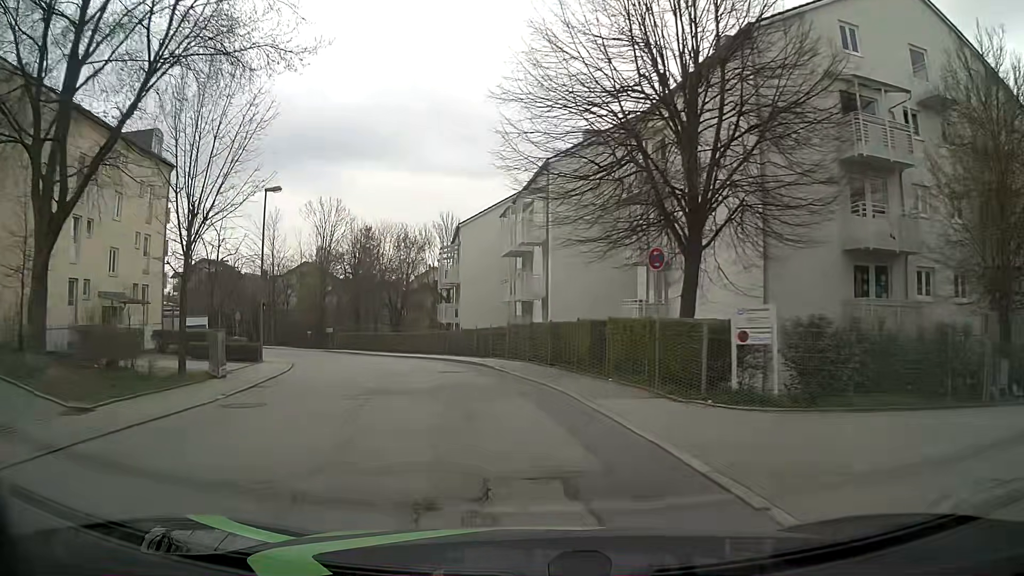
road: residential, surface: asphalt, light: Day
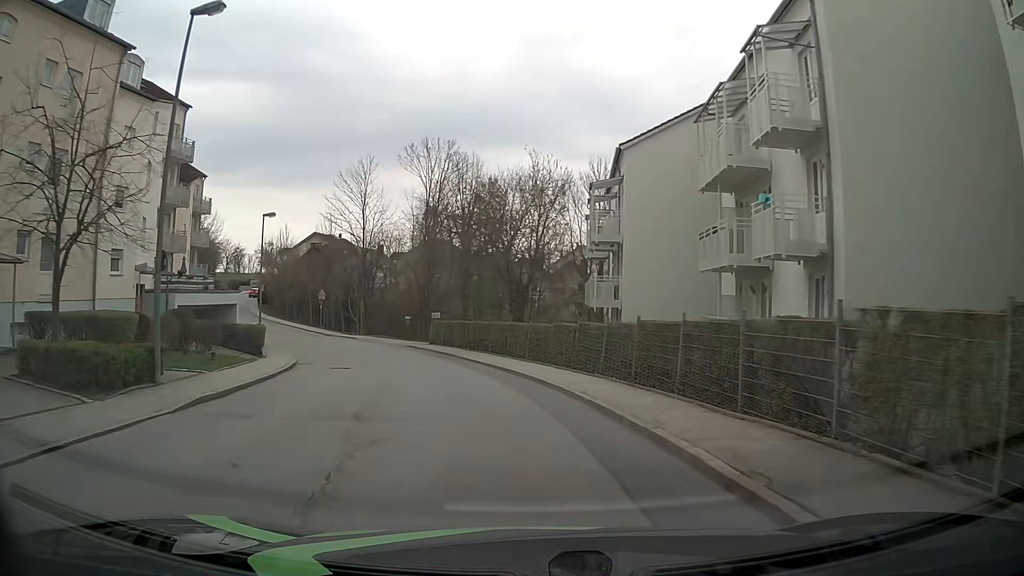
(-2.8, +18.7) m; -15°
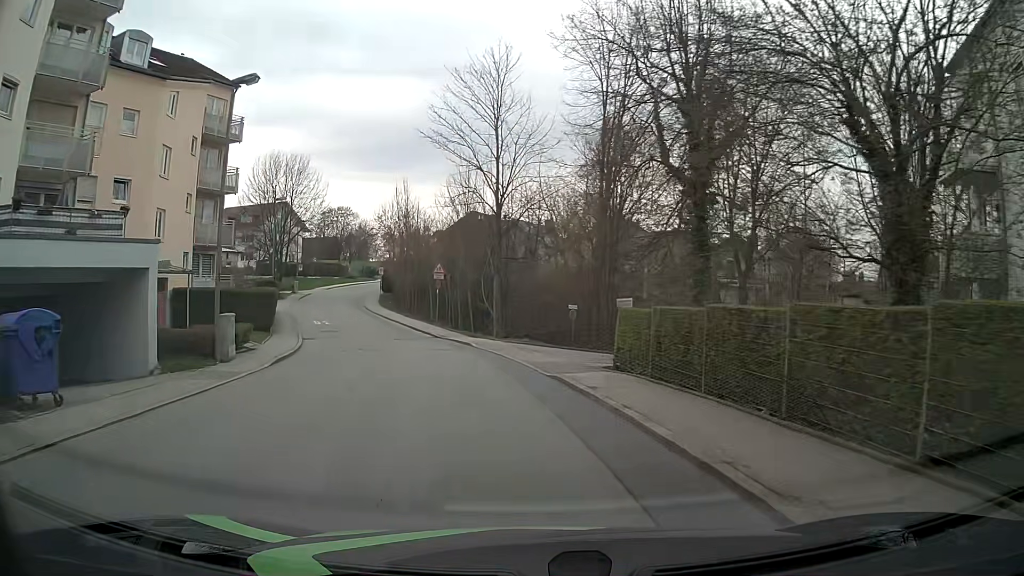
(-2.7, +23.5) m; -15°
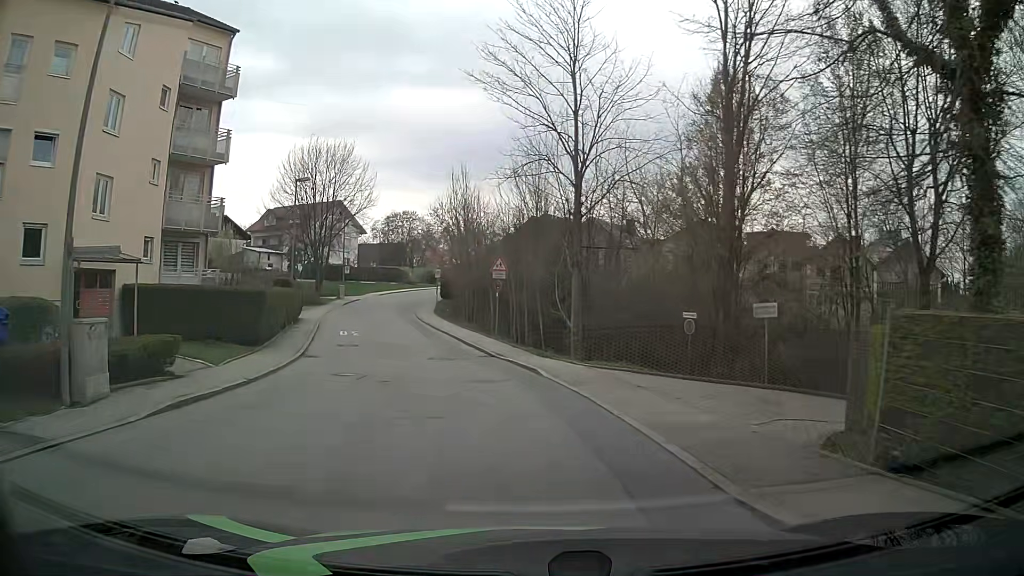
(-0.3, +9.2) m; -5°
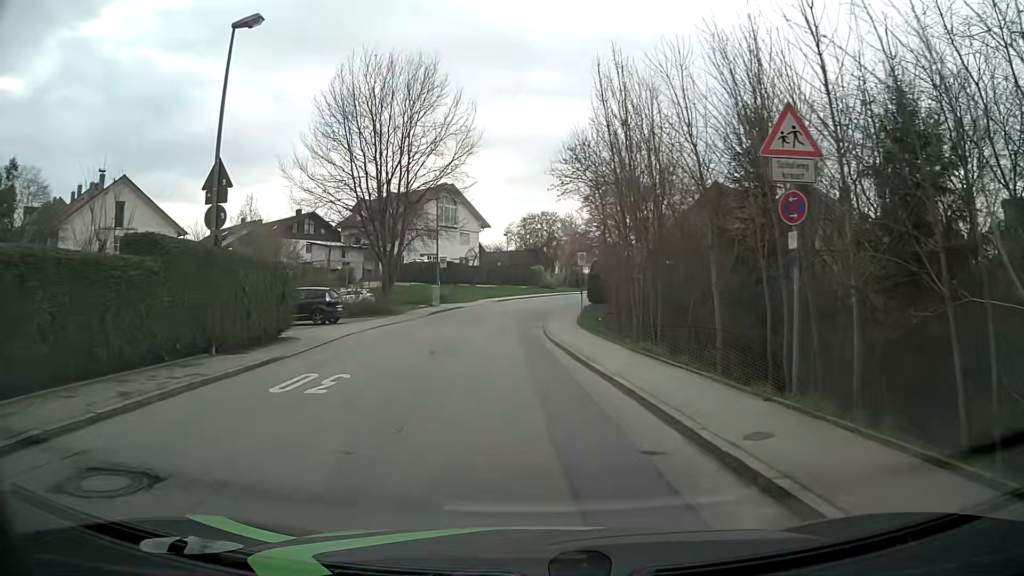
(-2.7, +22.3) m; -12°
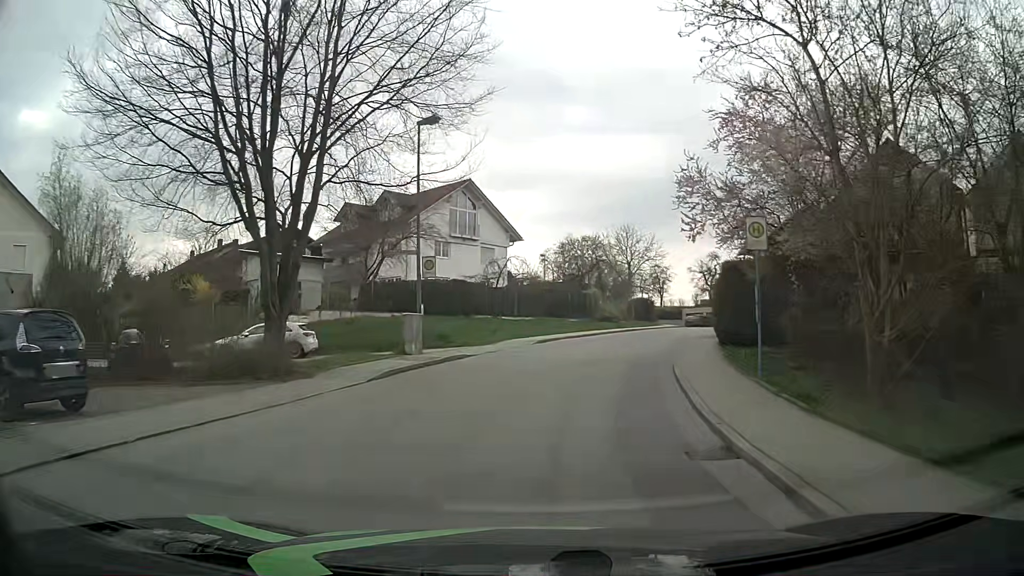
(-1.4, +21.3) m; -5°
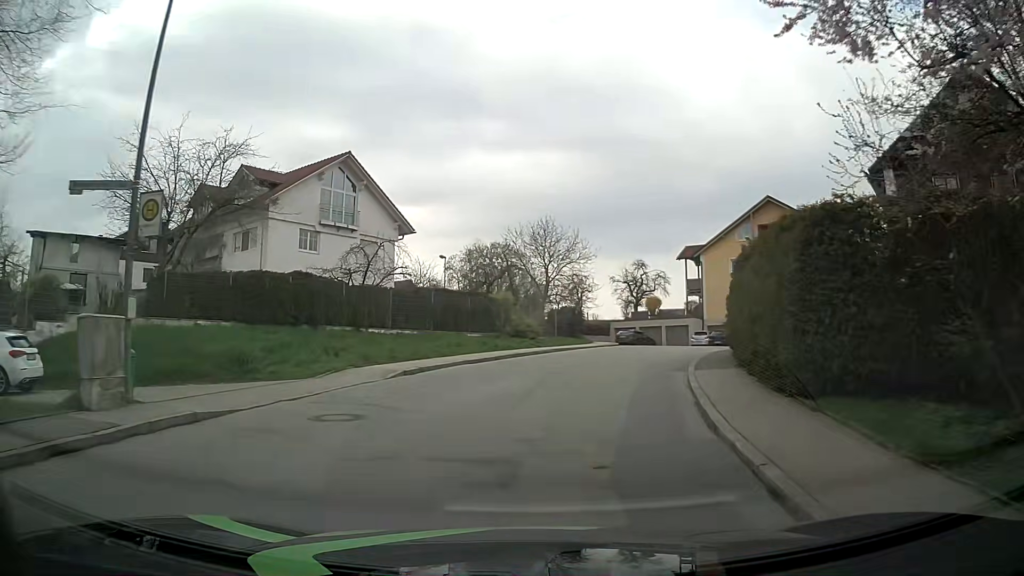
(+1.2, +12.4) m; +10°
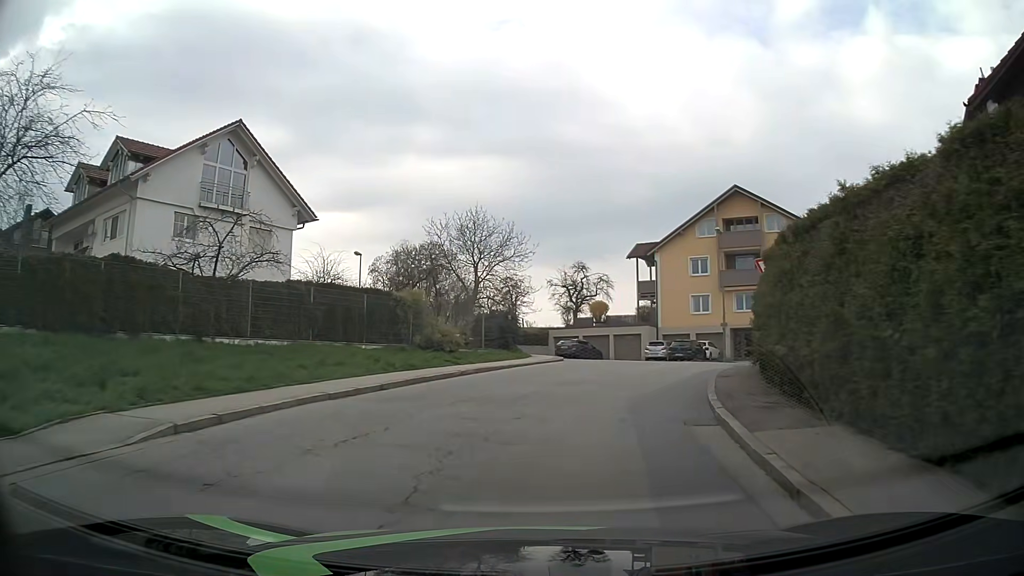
(+0.3, +8.2) m; +6°
